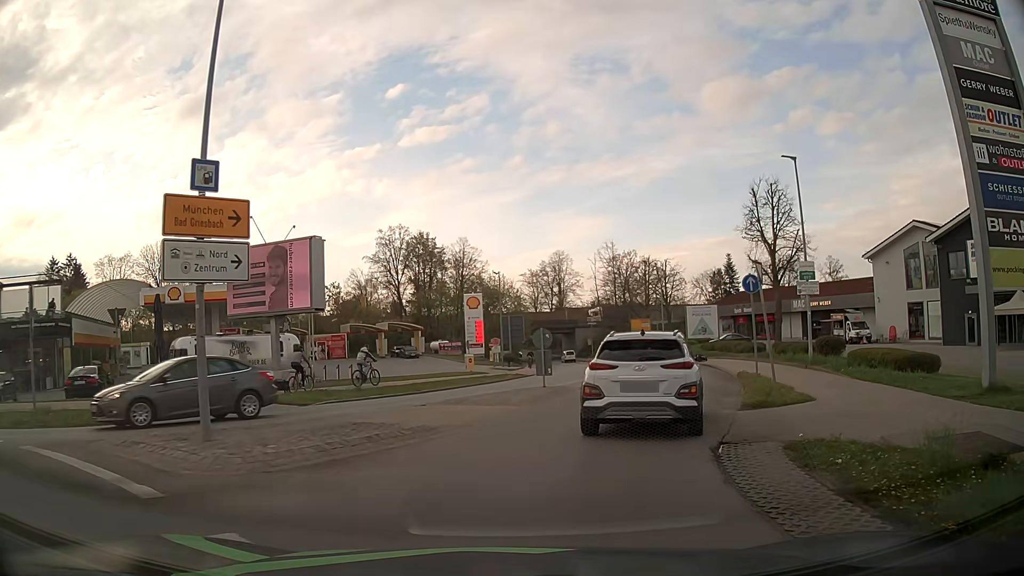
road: secondary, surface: asphalt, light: Day
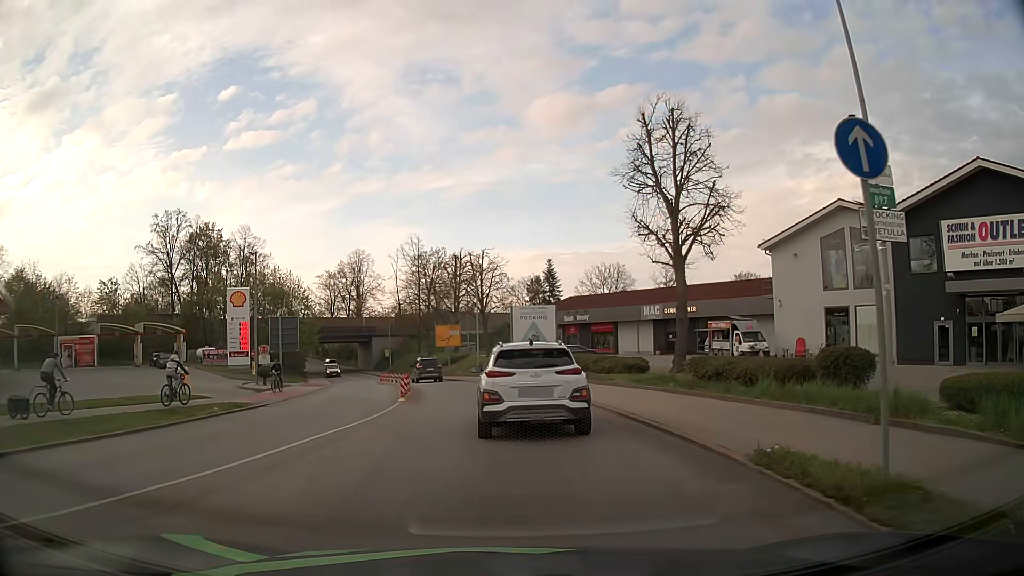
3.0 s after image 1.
(+2.9, +16.6) m; +17°
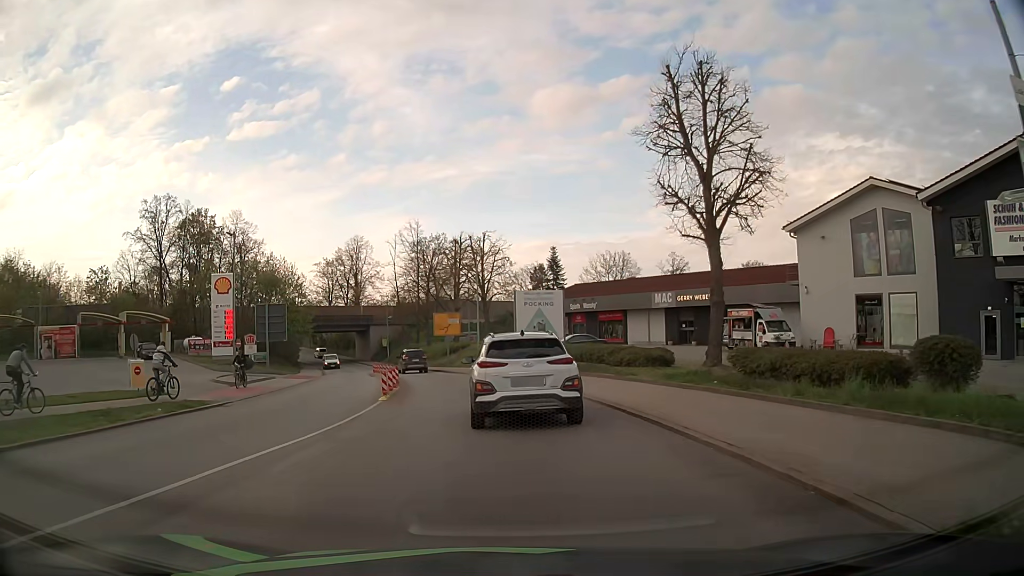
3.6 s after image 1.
(0.0, +4.0) m; -1°
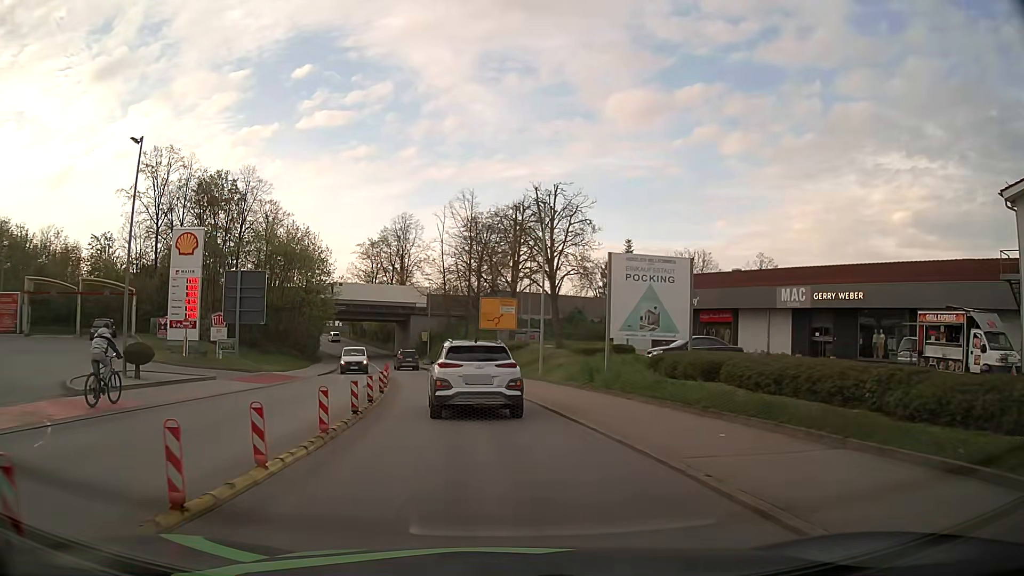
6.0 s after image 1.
(-0.5, +17.1) m; -4°
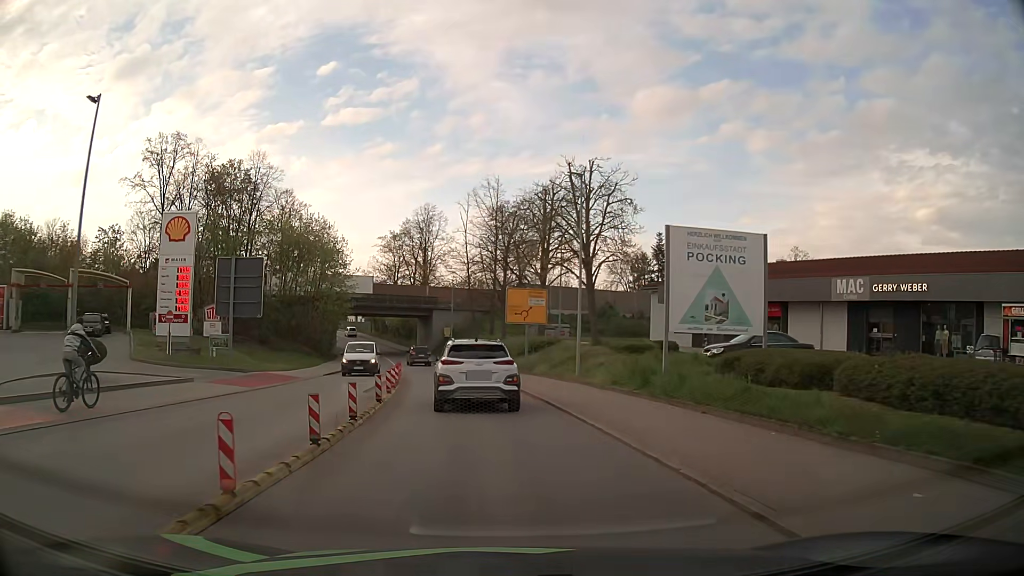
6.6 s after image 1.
(-0.1, +4.7) m; -2°
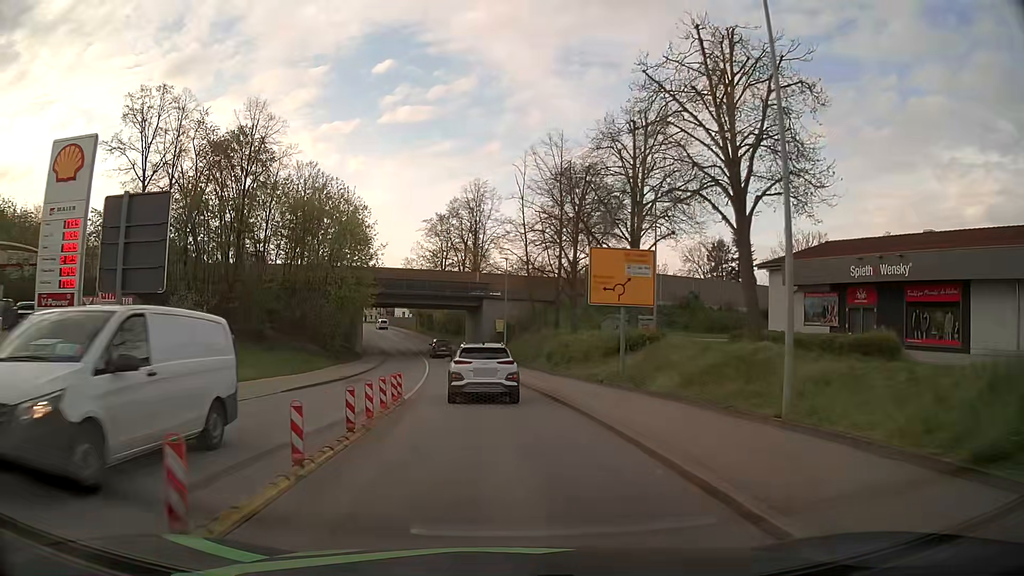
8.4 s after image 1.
(-0.8, +15.4) m; -5°
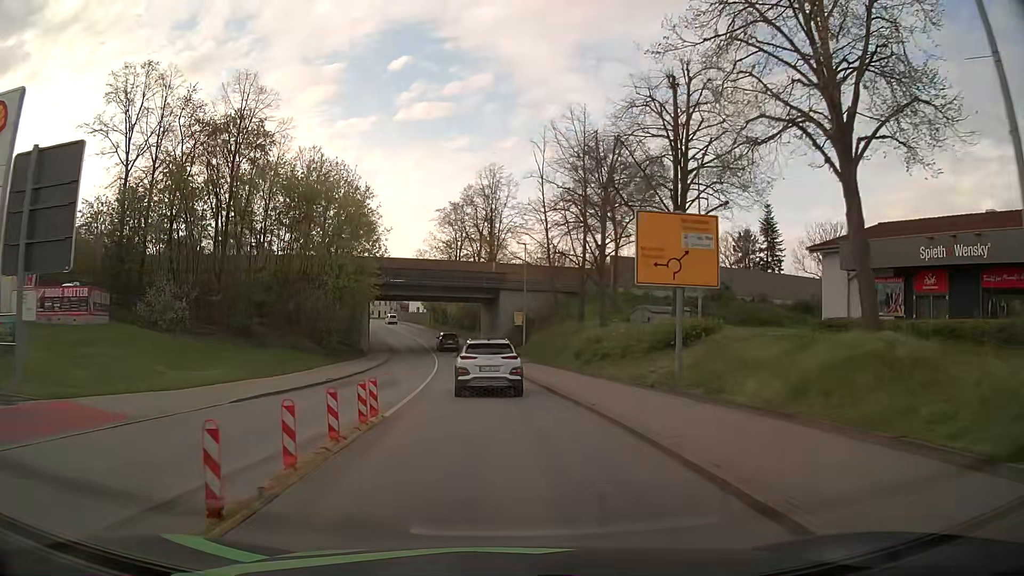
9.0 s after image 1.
(-0.1, +5.6) m; -1°
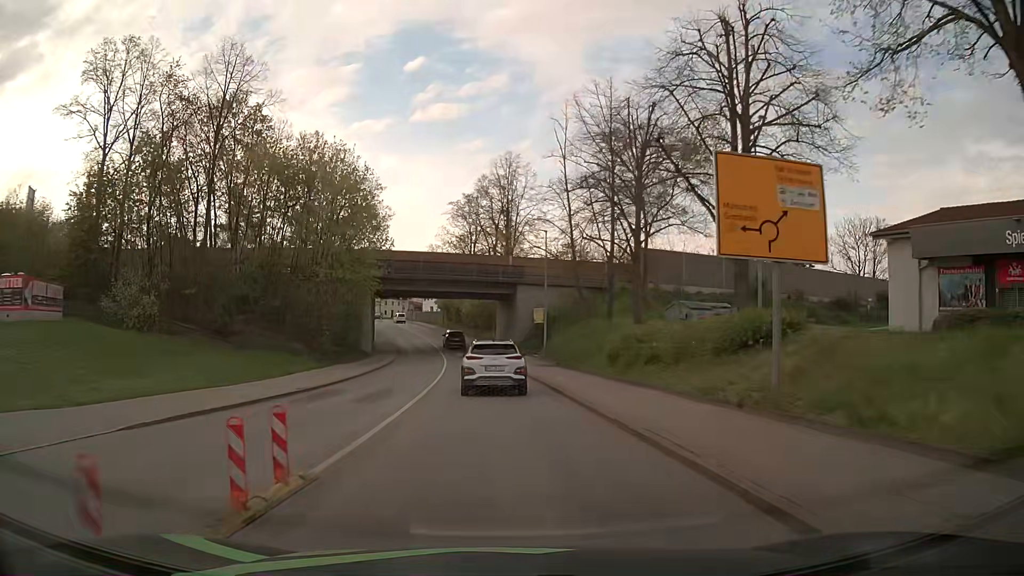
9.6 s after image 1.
(-0.1, +5.9) m; -2°
(0, +10) (-1, +20) (-1, +30) (-2, +40) (-3, +50) (-4, +60) (-7, +70) (-8, +79) (-11, +89) (-13, +99) m
